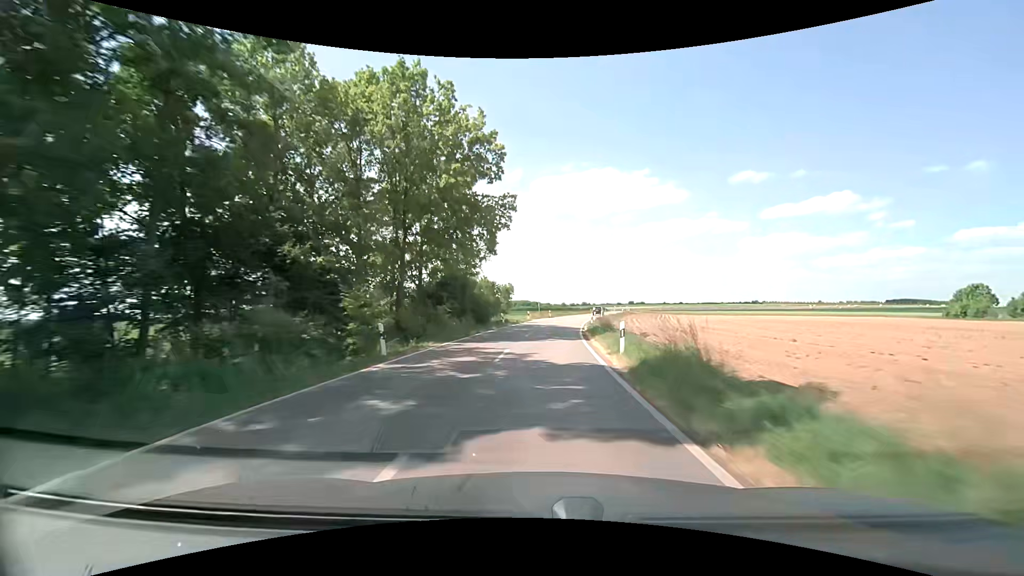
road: unclassified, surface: asphalt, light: Day
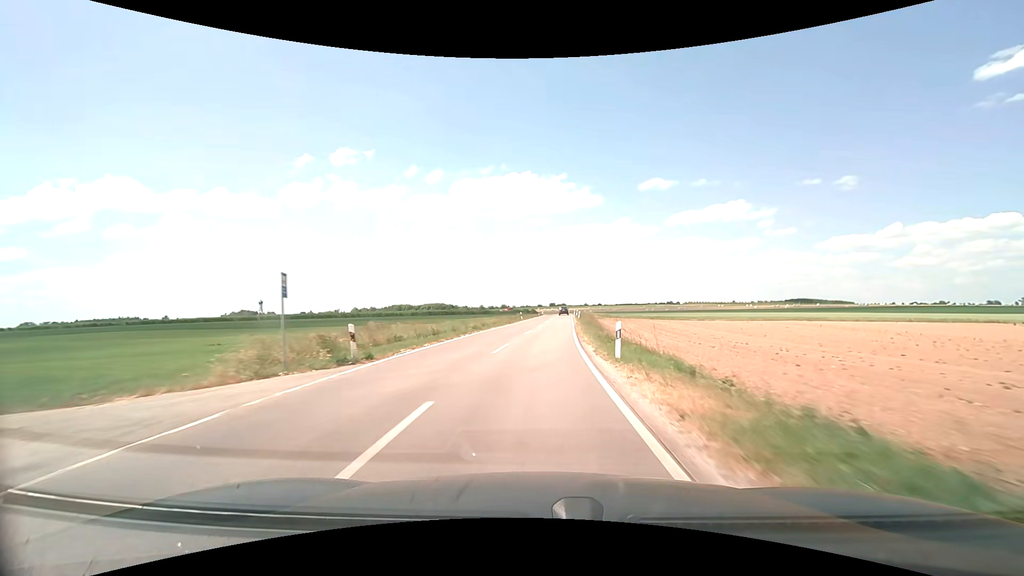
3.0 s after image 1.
(+4.3, +57.3) m; +9°
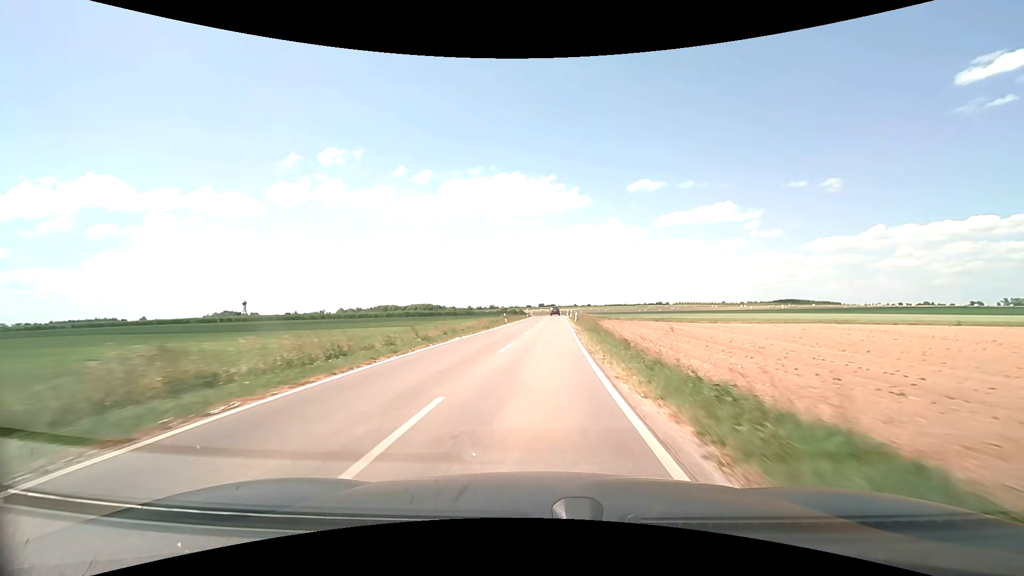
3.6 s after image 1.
(+0.1, +11.7) m; +1°
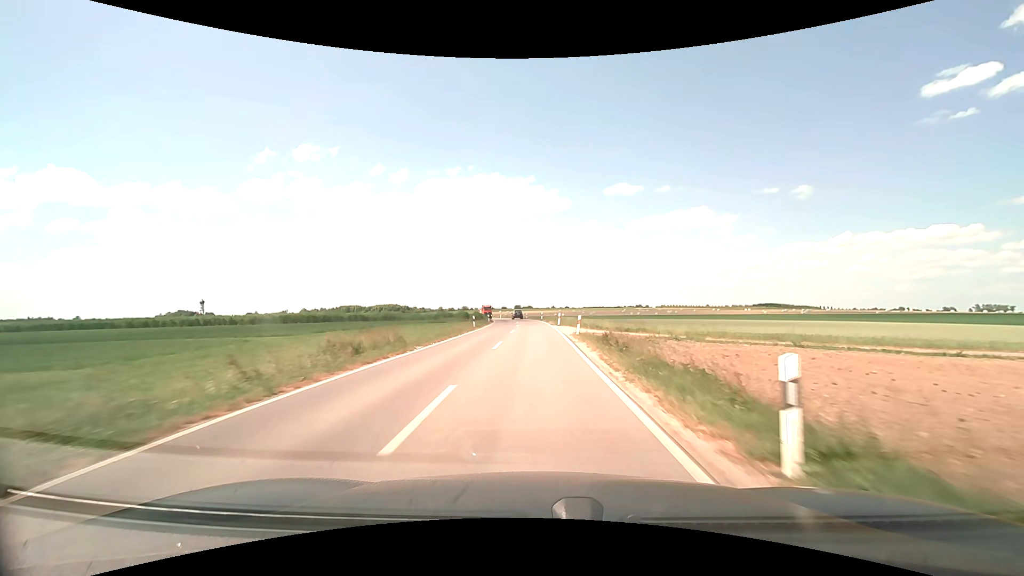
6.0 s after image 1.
(+1.5, +47.1) m; +3°
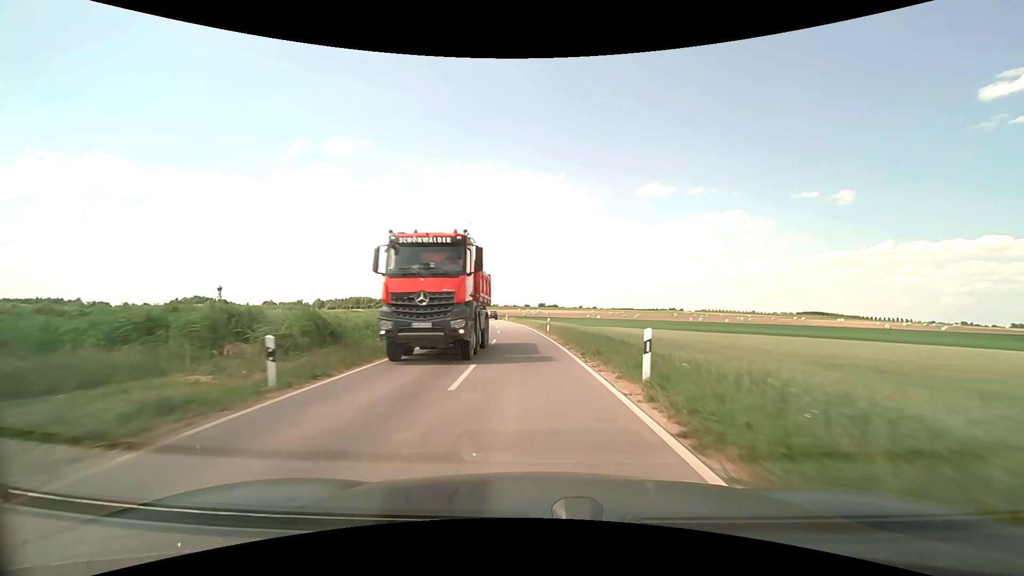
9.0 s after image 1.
(-0.9, +56.6) m; -3°
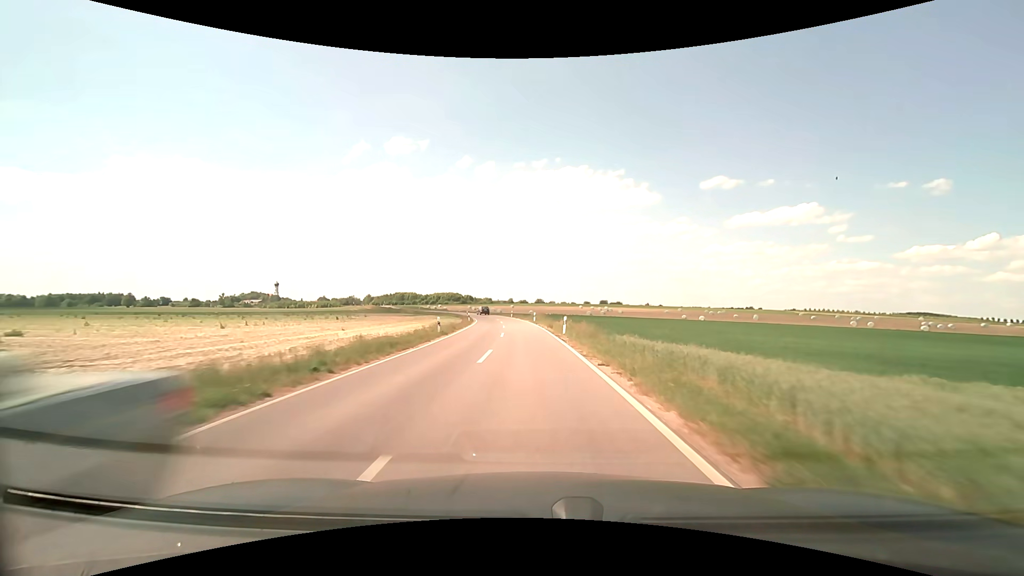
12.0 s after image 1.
(-3.3, +56.4) m; -6°
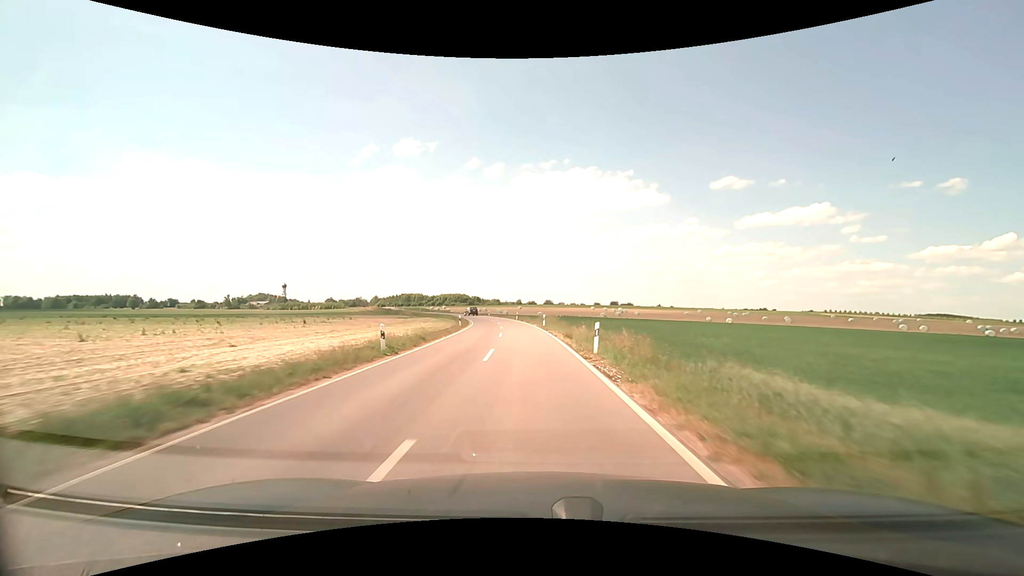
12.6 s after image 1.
(-0.1, +11.5) m; -1°
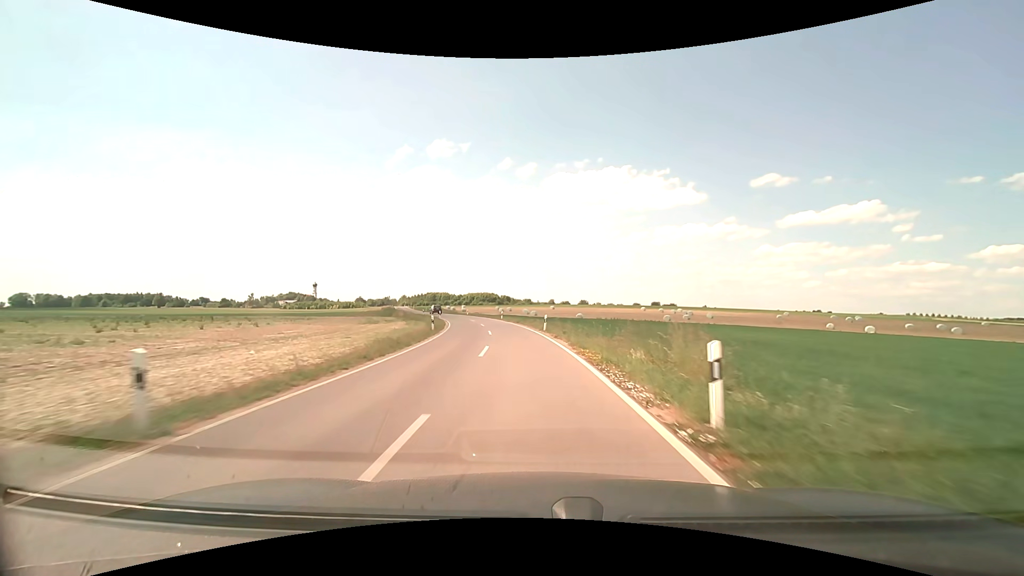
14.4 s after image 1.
(-1.0, +35.4) m; -4°
(0, +10) (-1, +20) (-1, +30) (-3, +40) (-4, +50) (-7, +59) (-9, +69) (-13, +79) (-16, +88) (-20, +97) m
